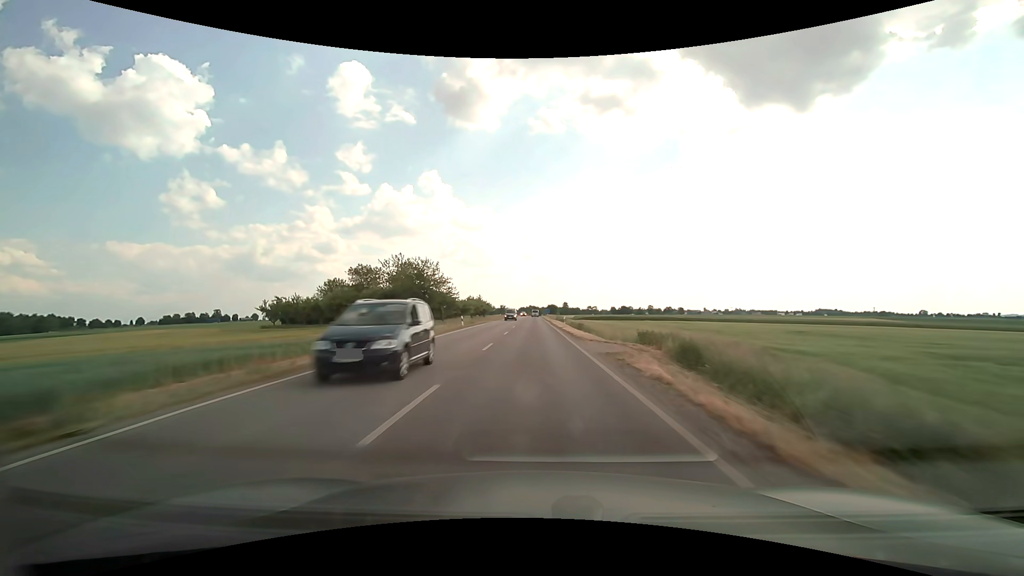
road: secondary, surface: asphalt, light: Day
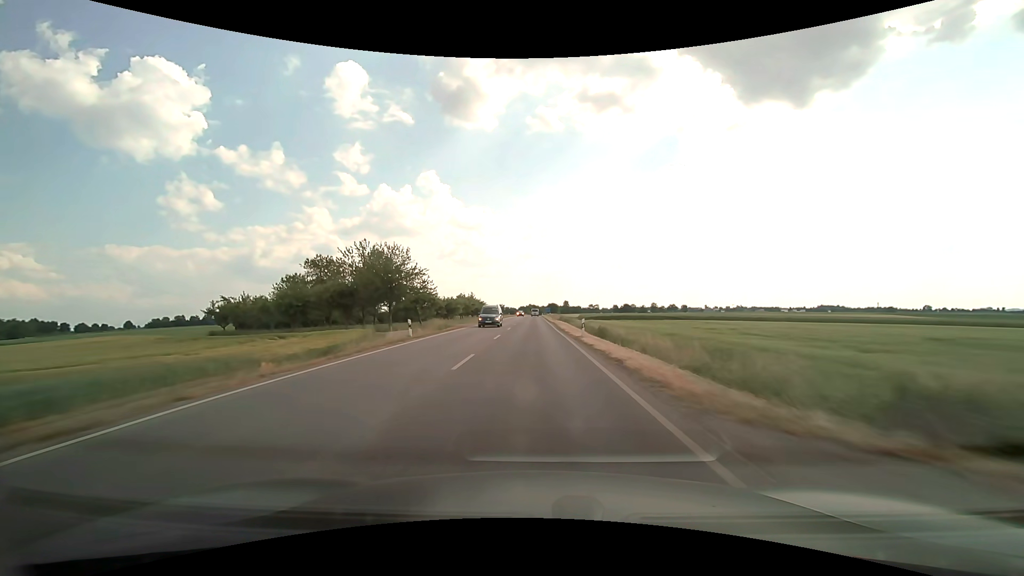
(+0.1, +17.8) m; 0°
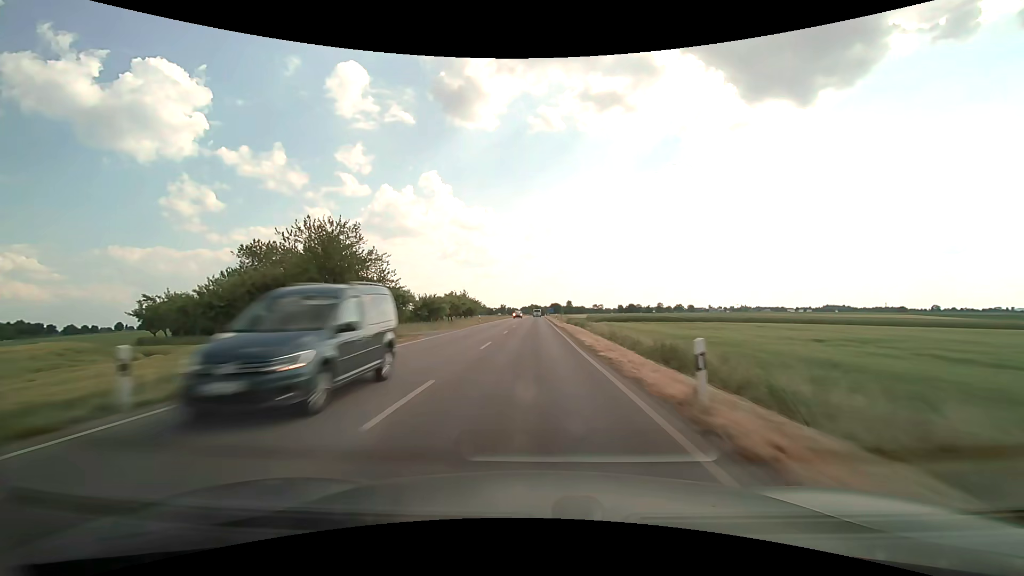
(-0.1, +17.8) m; 0°
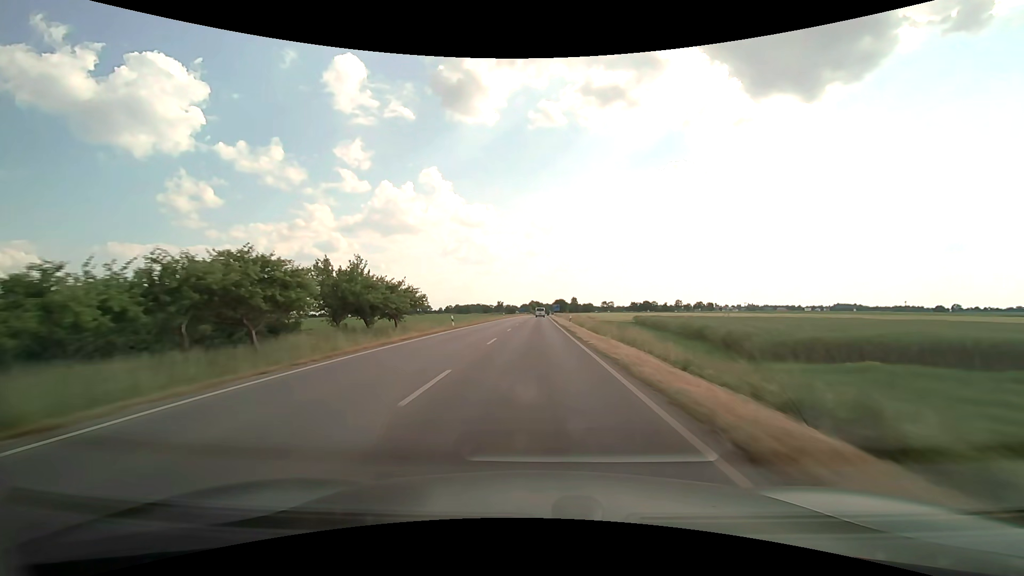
(-0.3, +70.9) m; 0°
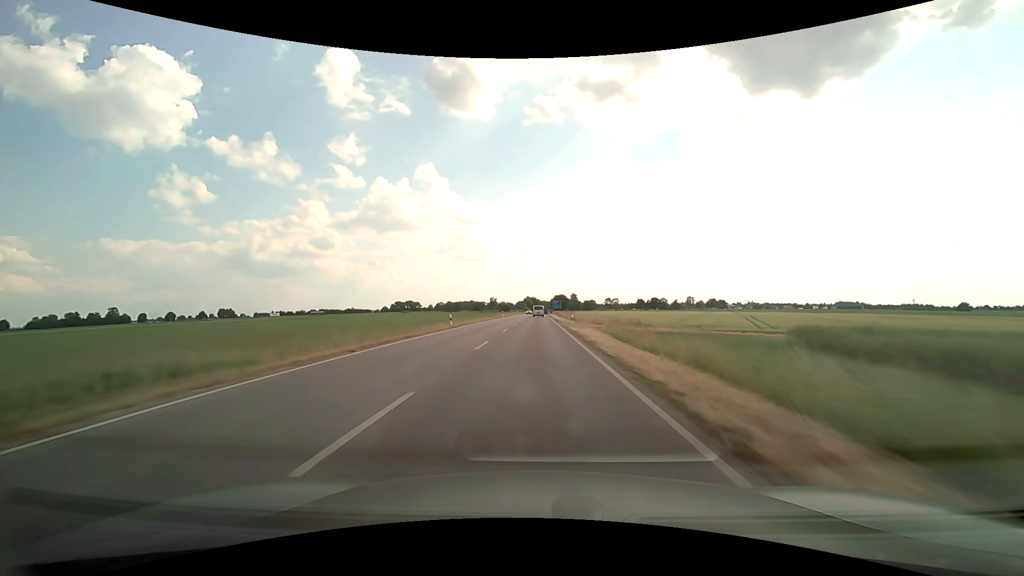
(+0.1, +50.9) m; 0°
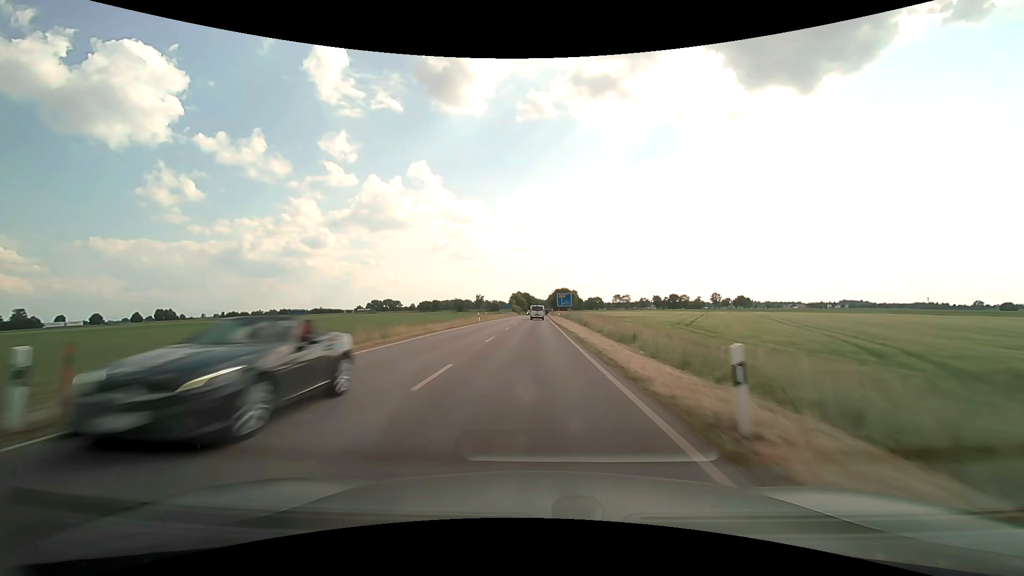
(+0.4, +79.8) m; +1°
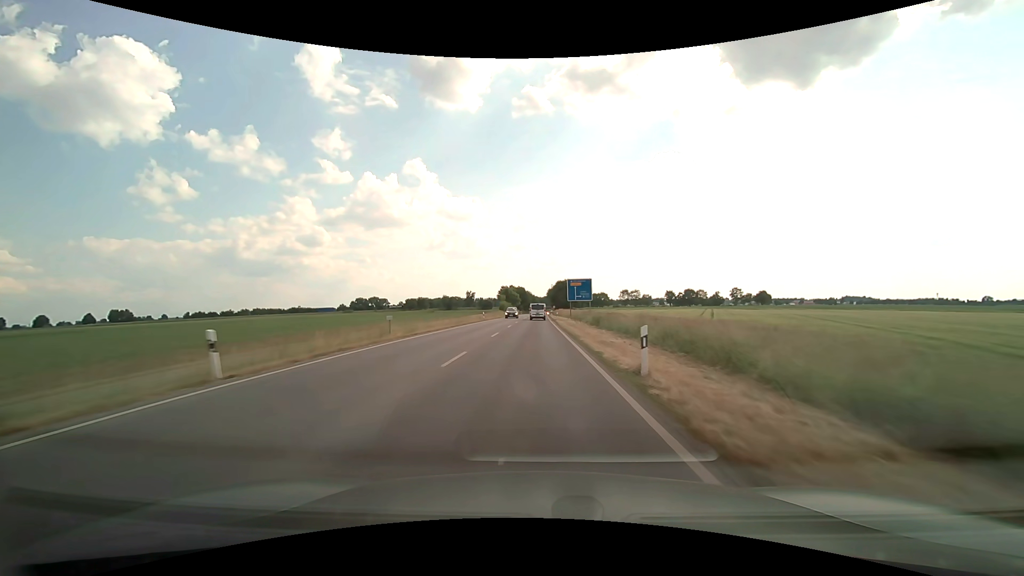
(+0.1, +44.9) m; 0°
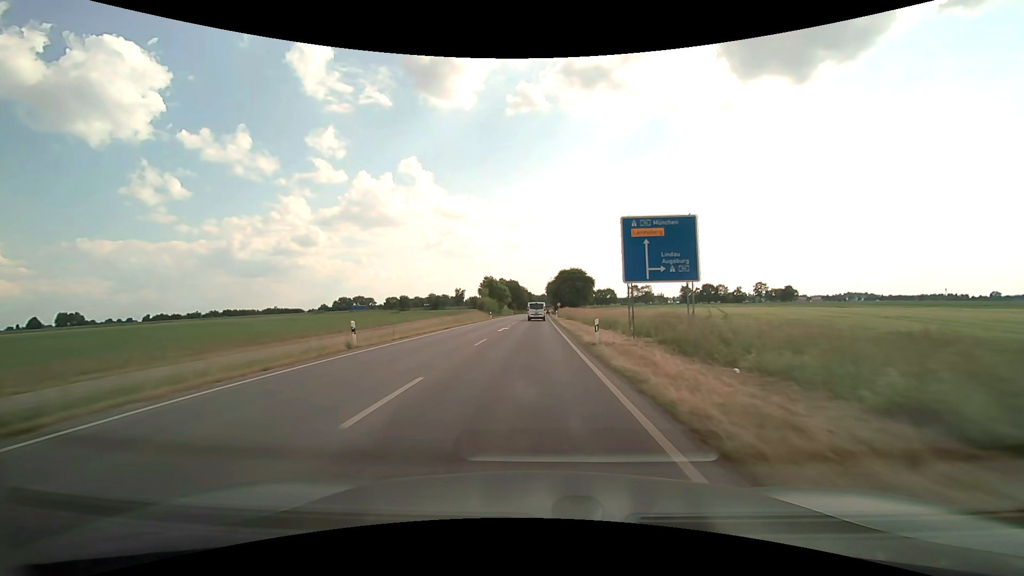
(+0.1, +41.3) m; 0°
(0, +10) (0, +20) (0, +30) (0, +40) (0, +50) (0, +60) (0, +70) (0, +80) (0, +90) (0, +100) m
